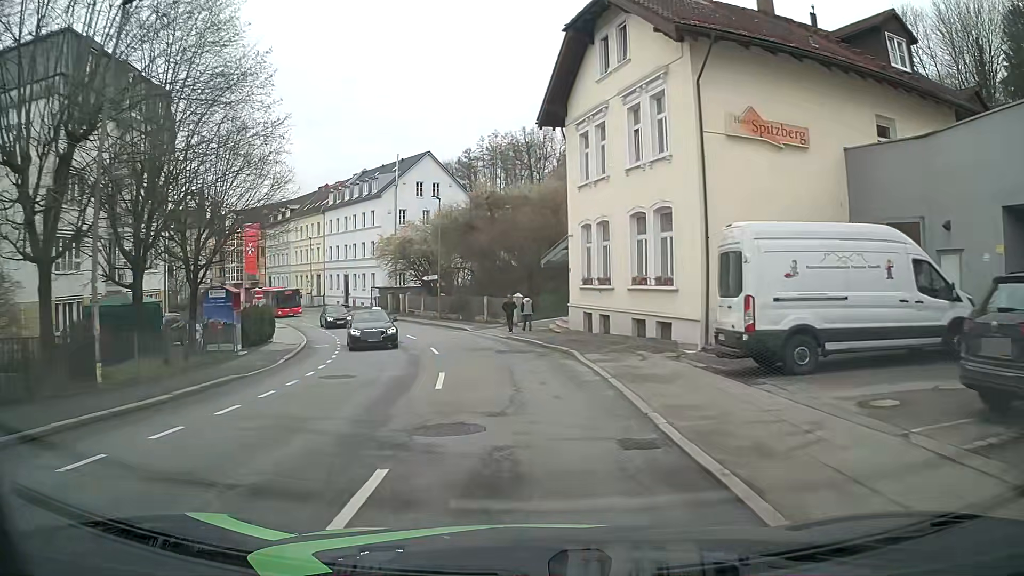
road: tertiary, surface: asphalt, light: Day
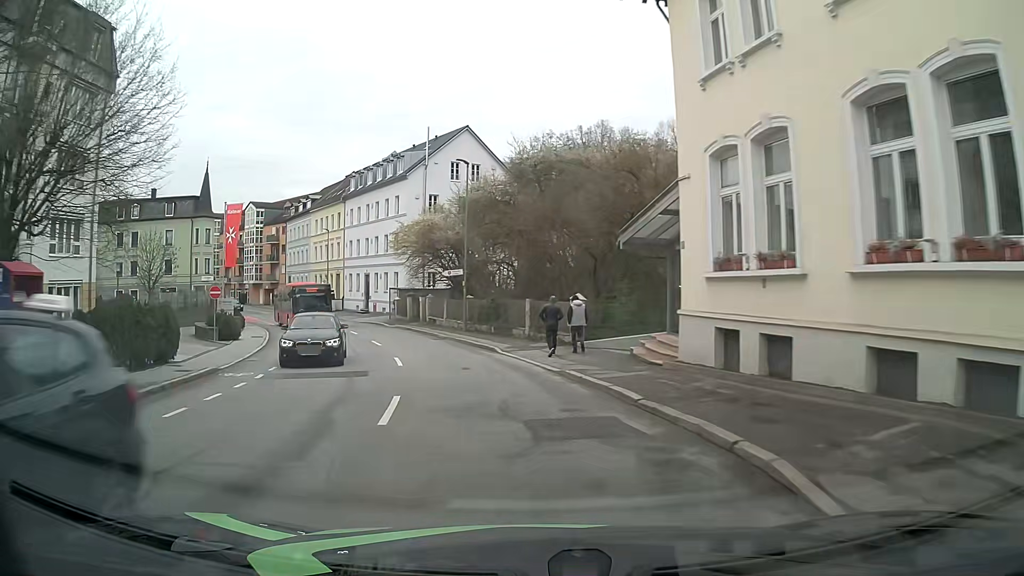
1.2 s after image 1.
(-0.2, +12.8) m; -4°
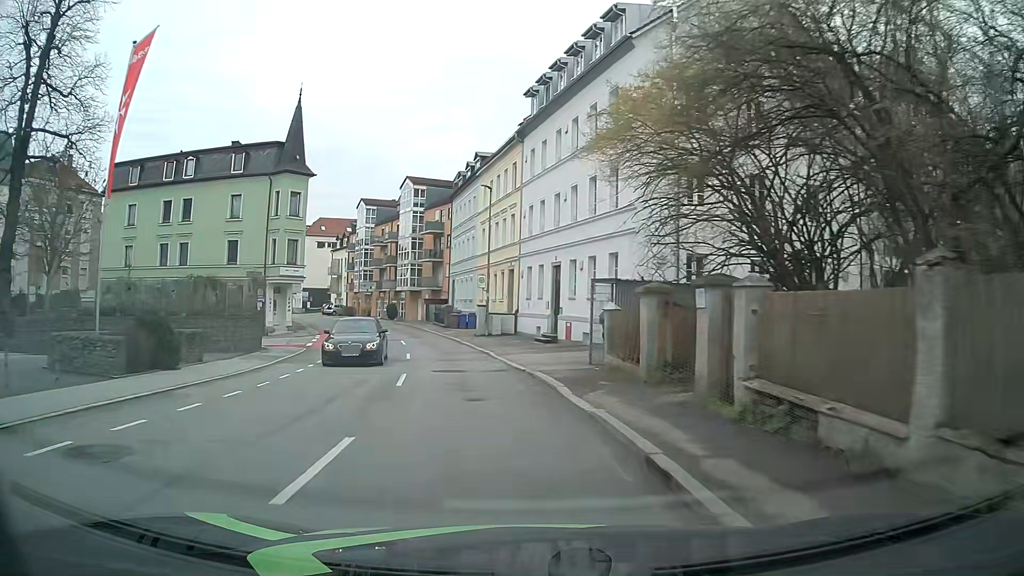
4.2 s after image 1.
(-5.6, +30.5) m; -20°
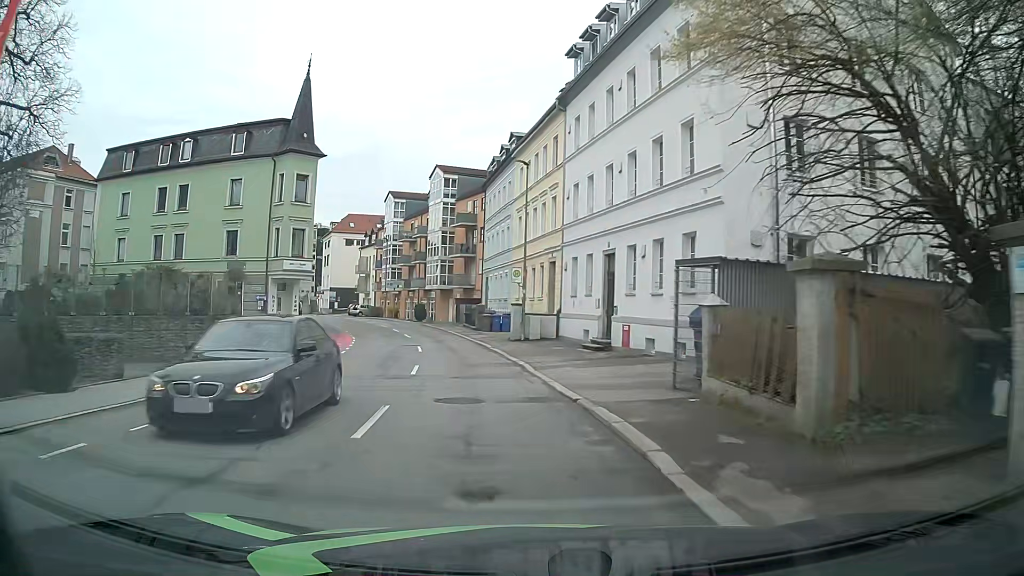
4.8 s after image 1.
(-0.2, +6.2) m; -3°
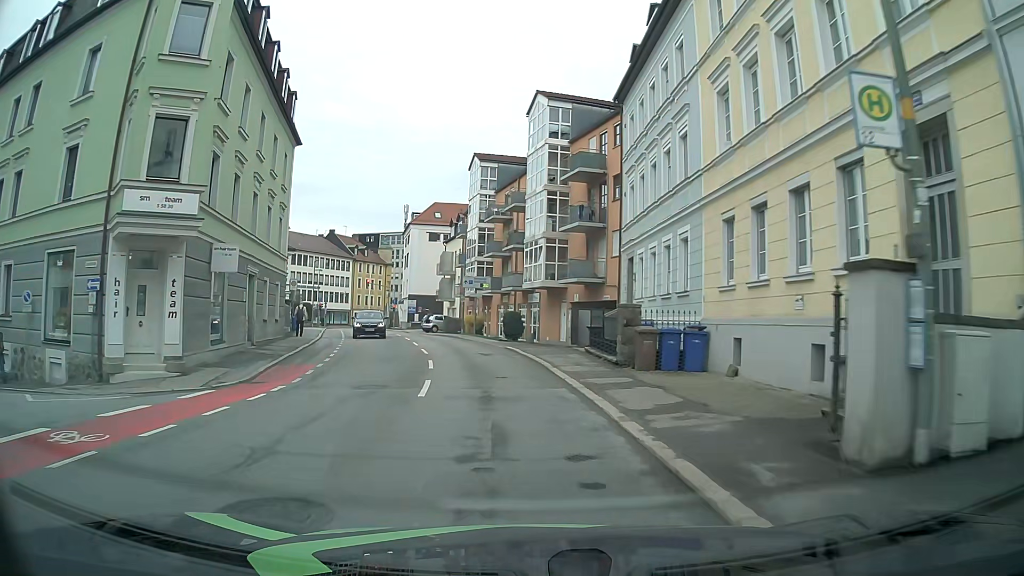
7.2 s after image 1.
(-2.6, +25.1) m; -12°
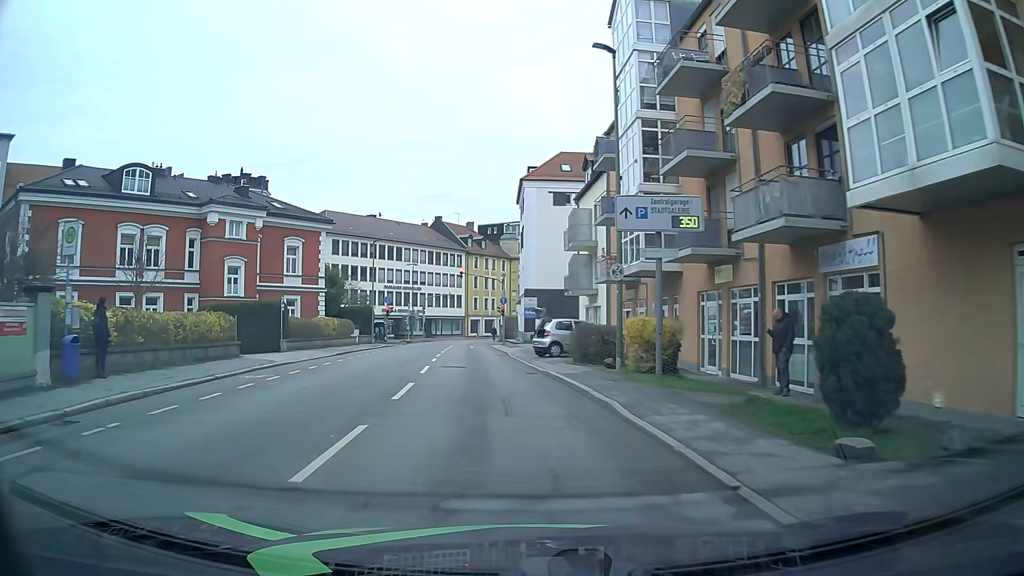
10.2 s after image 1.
(-1.8, +30.3) m; -8°
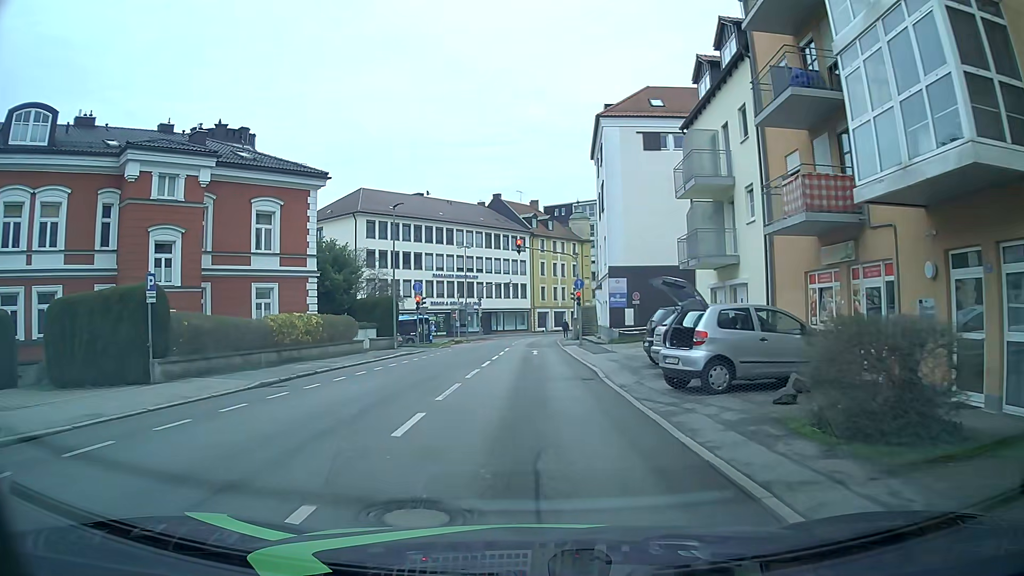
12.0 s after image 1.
(-1.4, +15.4) m; -8°
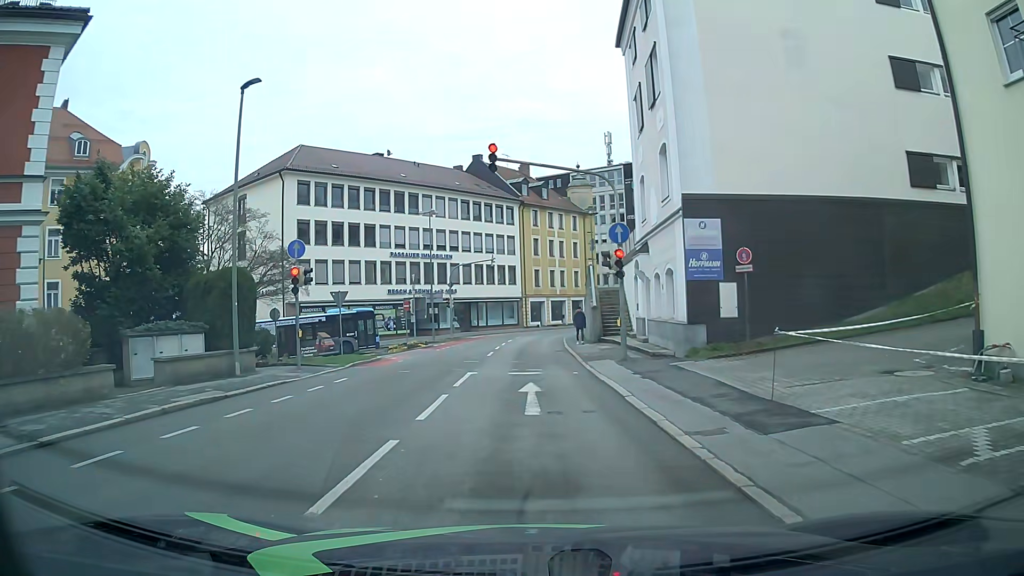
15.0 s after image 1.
(-0.3, +19.9) m; -1°
